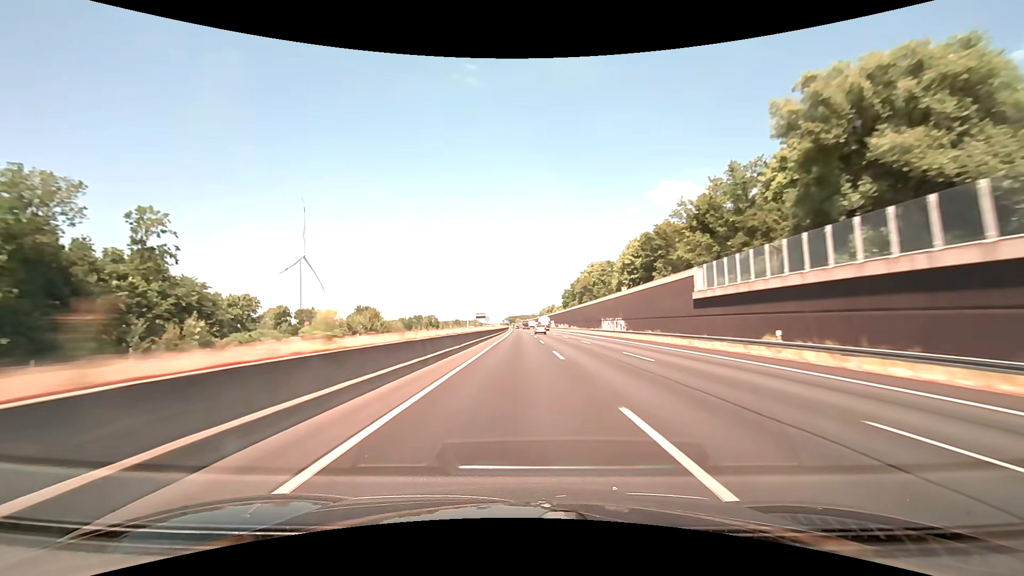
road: motorway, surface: asphalt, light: Day
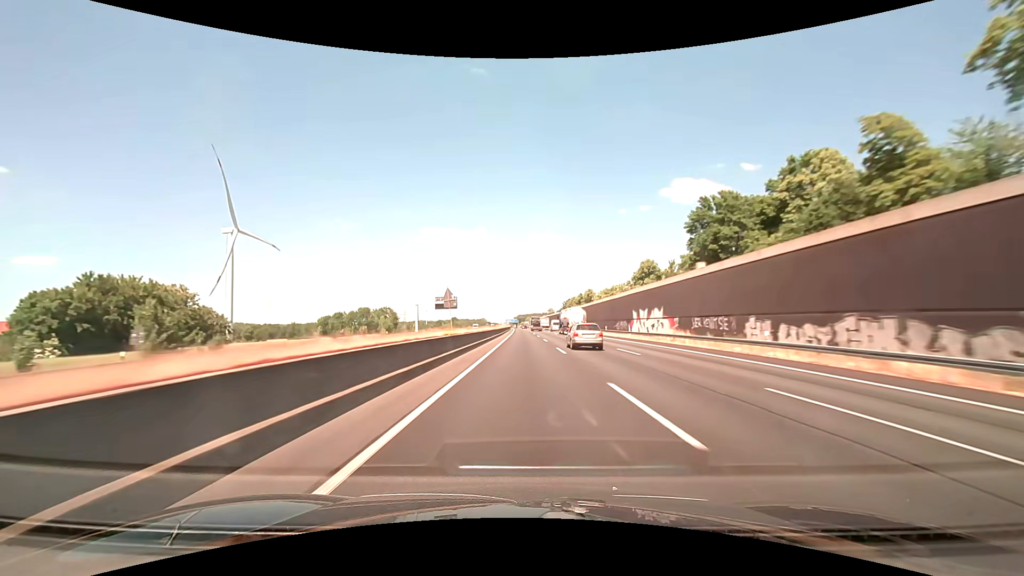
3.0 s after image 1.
(-2.3, +142.8) m; -1°
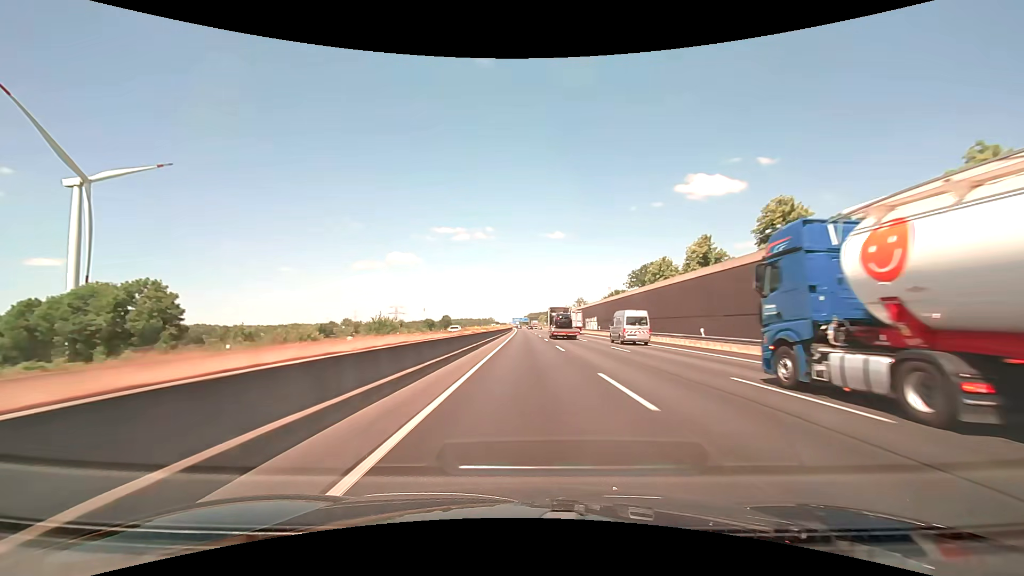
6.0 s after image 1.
(-1.5, +142.8) m; -1°
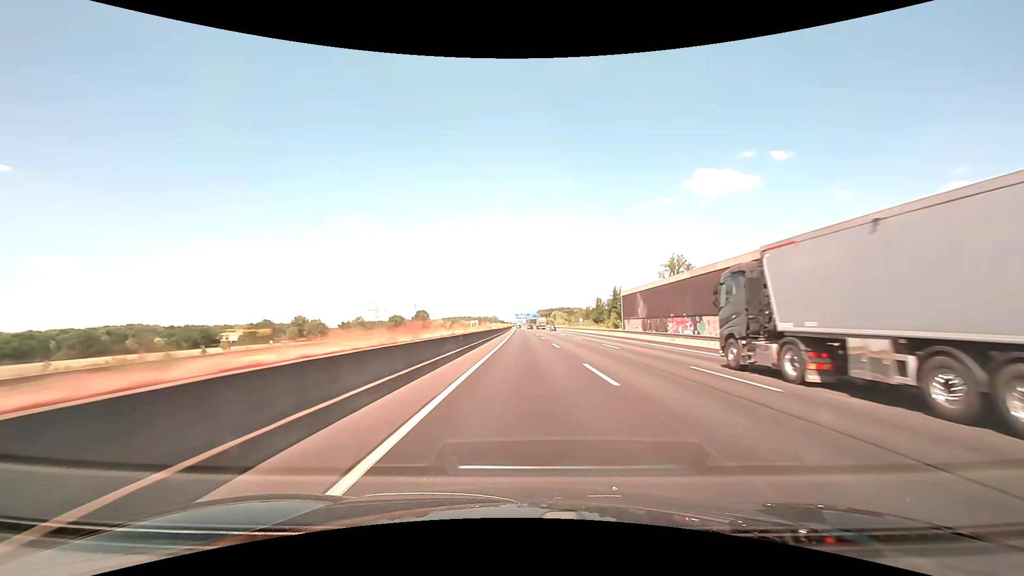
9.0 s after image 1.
(-0.8, +142.8) m; -1°
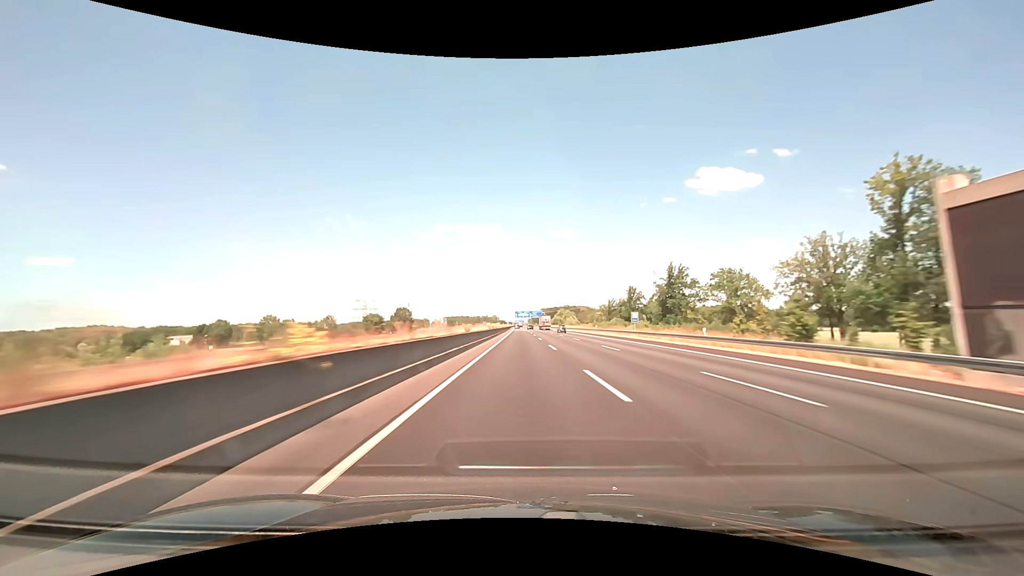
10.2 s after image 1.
(0.0, +57.1) m; 0°
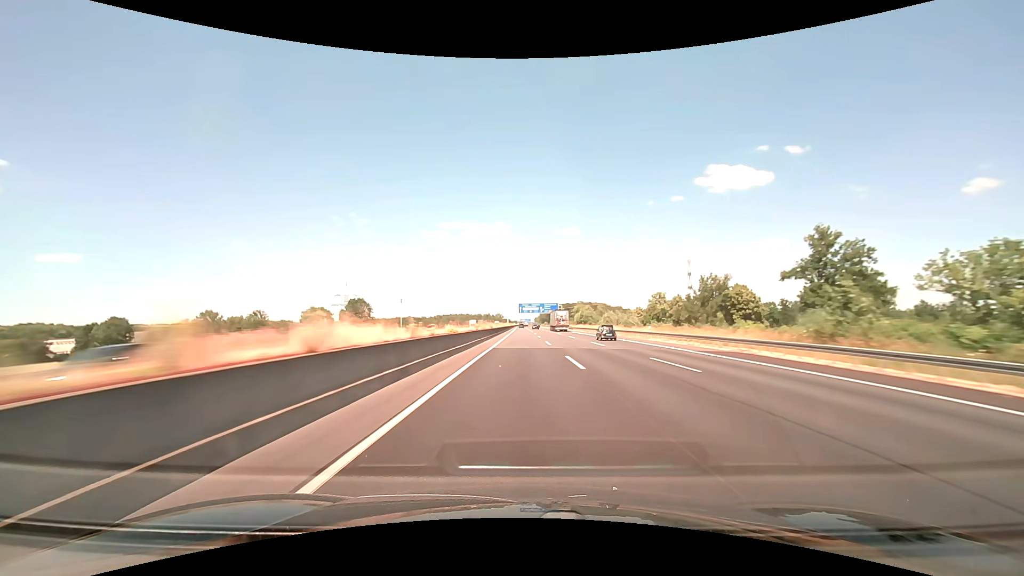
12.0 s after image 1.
(-0.7, +85.6) m; -1°
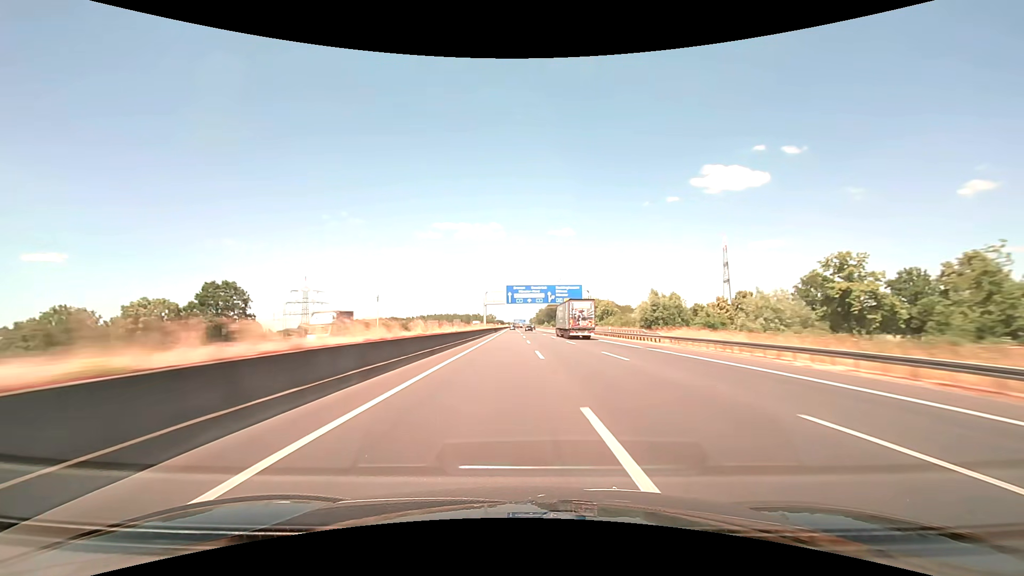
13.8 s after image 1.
(+0.3, +85.6) m; +1°
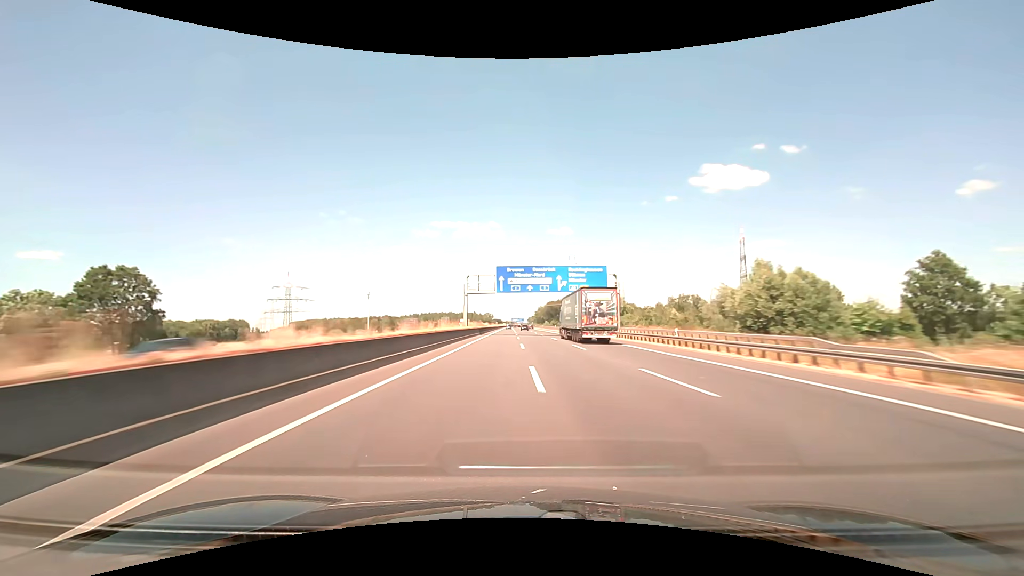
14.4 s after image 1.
(0.0, +28.6) m; 0°
(0, +10) (0, +20) (0, +30) (0, +40) (0, +50) (0, +60) (0, +70) (0, +80) (0, +90) (0, +100) m
